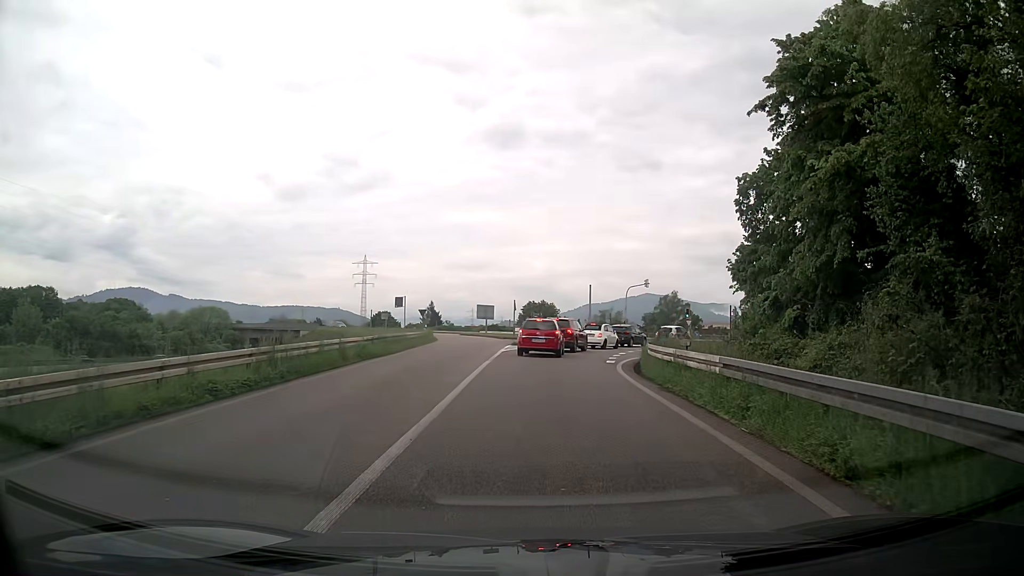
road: trunk_link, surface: asphalt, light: Day
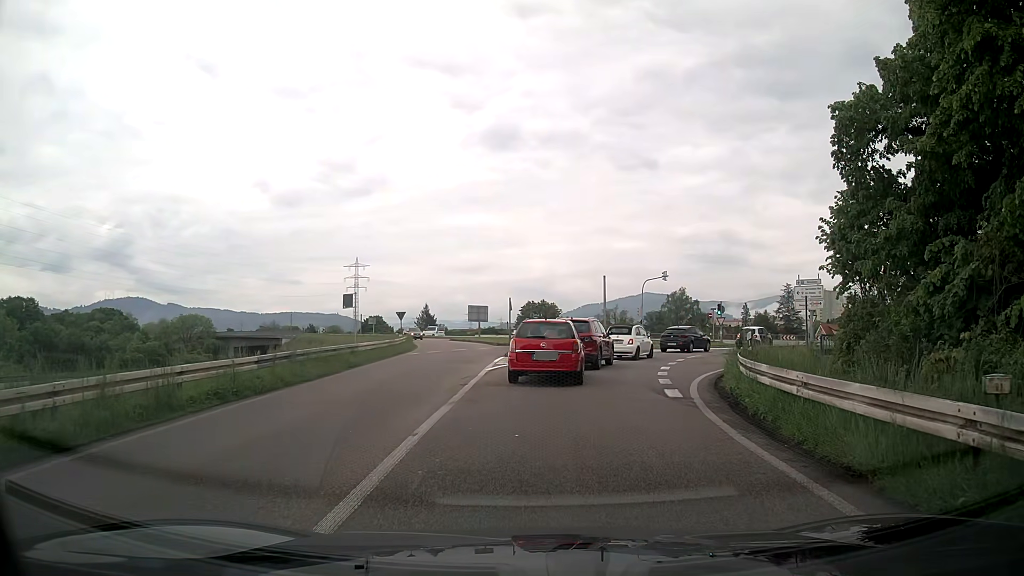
(+0.3, +10.7) m; +2°
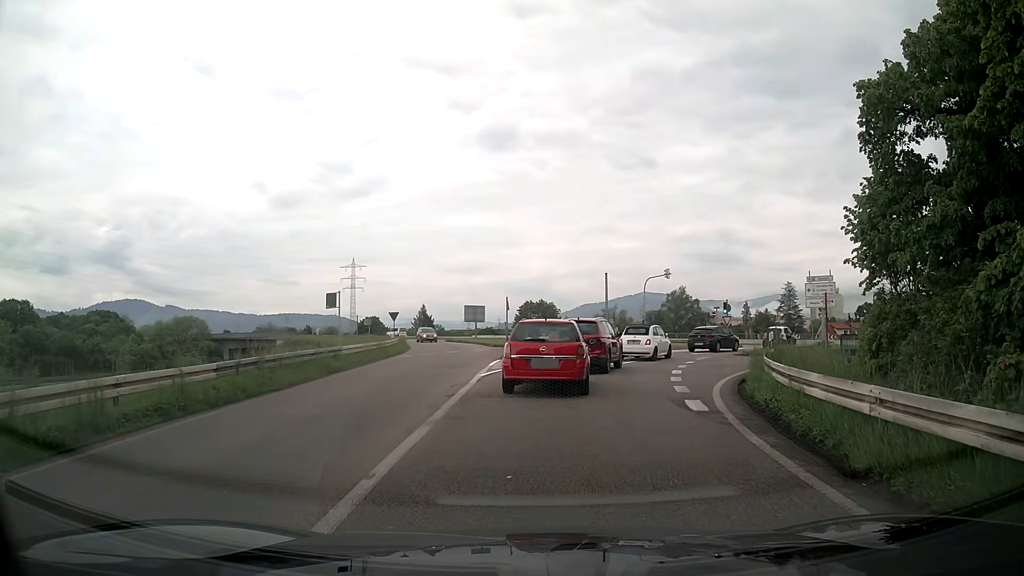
(0.0, +2.1) m; +1°
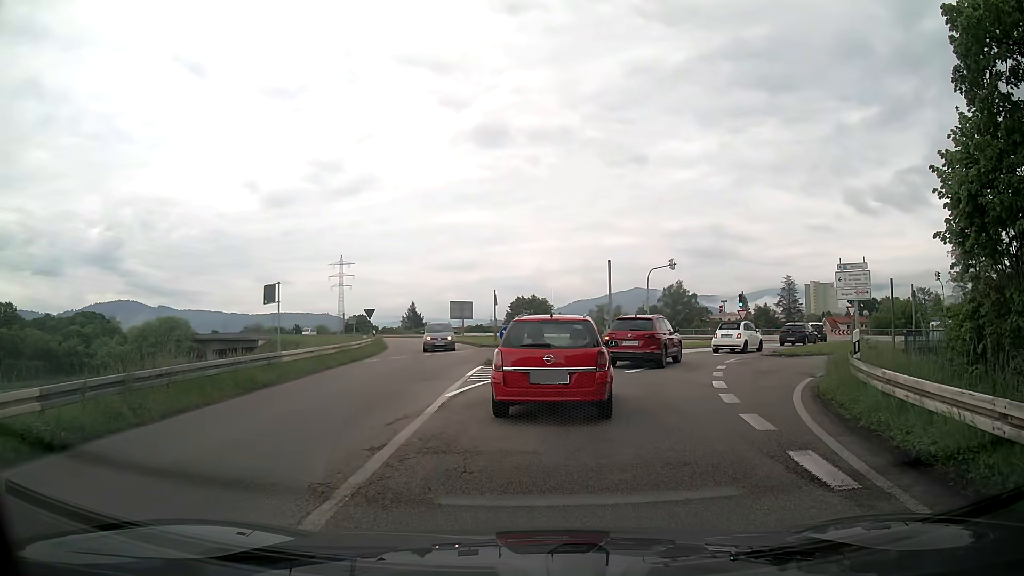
(0.0, +5.6) m; +1°
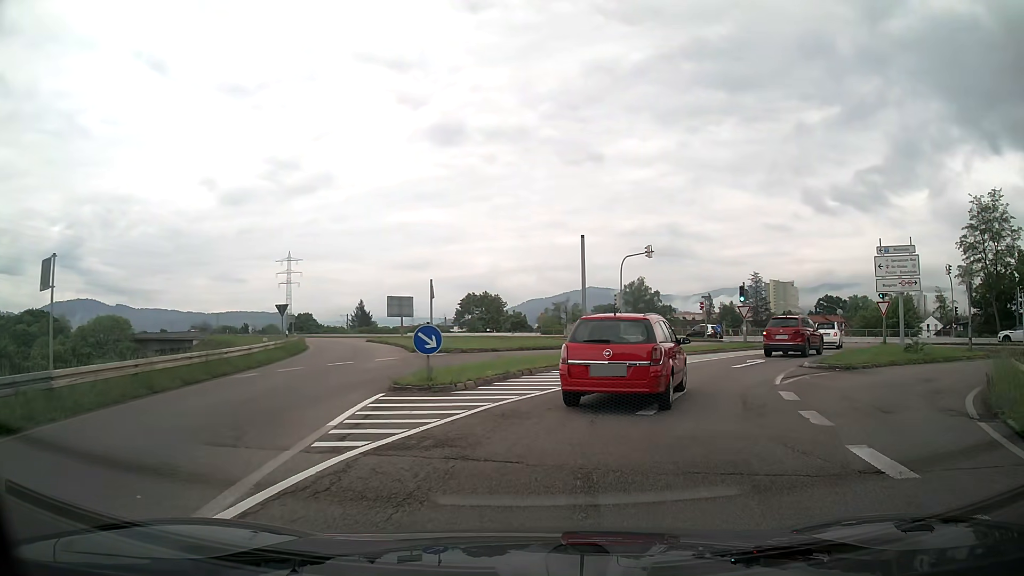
(+0.1, +9.4) m; +4°
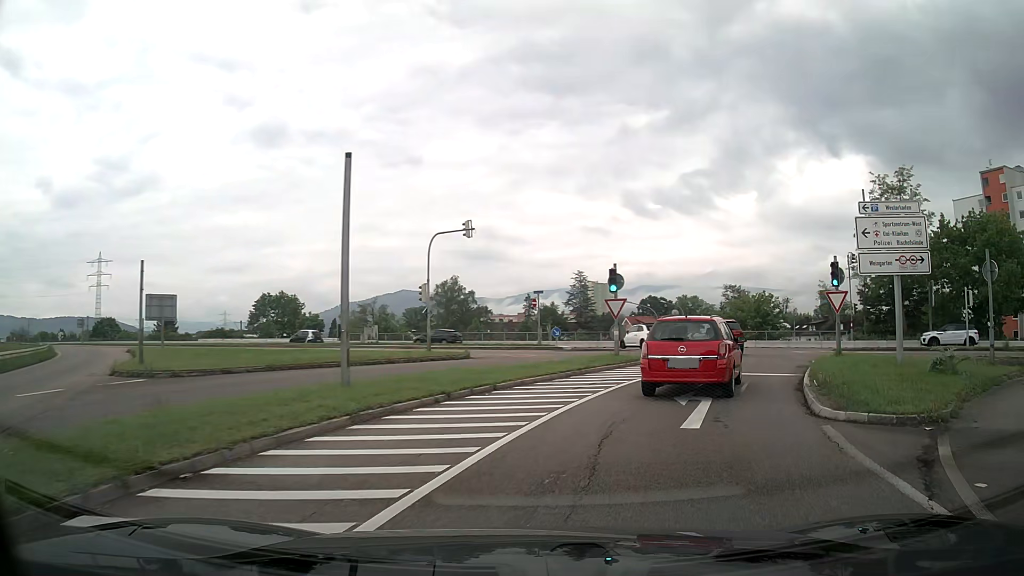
(+1.3, +12.4) m; +17°
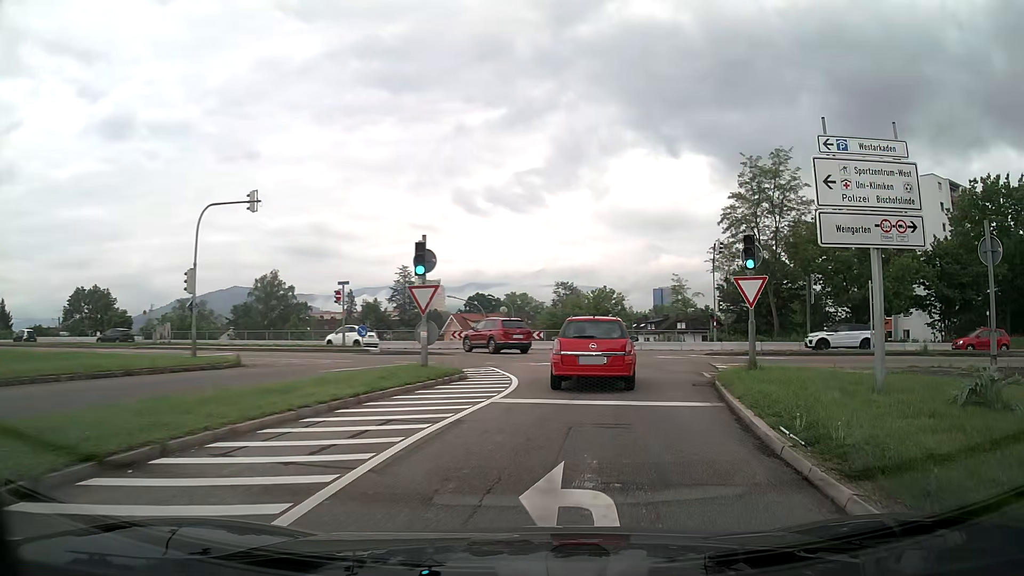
(+0.8, +7.2) m; +14°
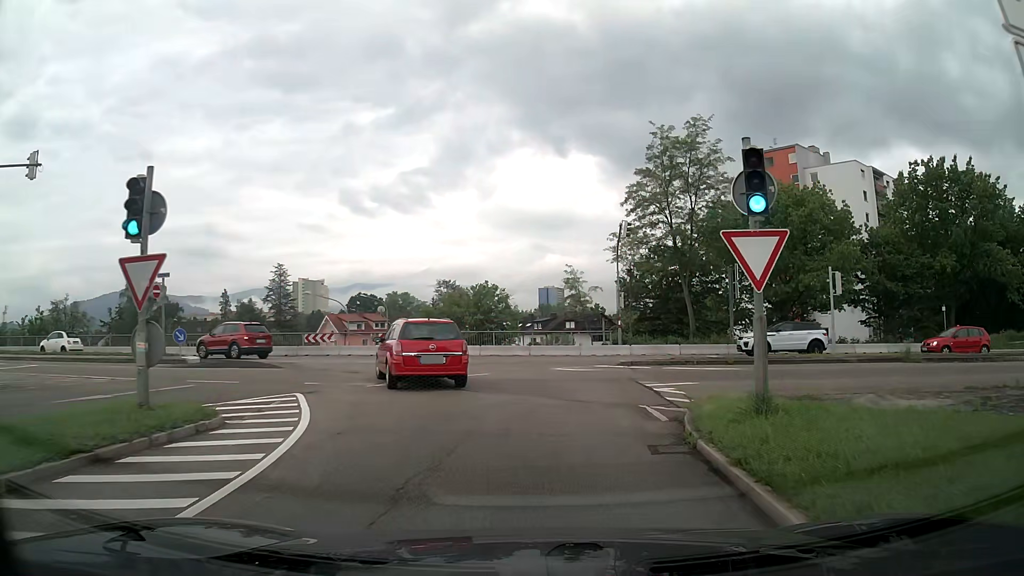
(+0.8, +7.9) m; +9°
(0, +10) (-3, +20) (-9, +28) (-18, +32) (-27, +34) (-37, +34) (-47, +34) (-57, +34) (-67, +35) (-77, +35) m
